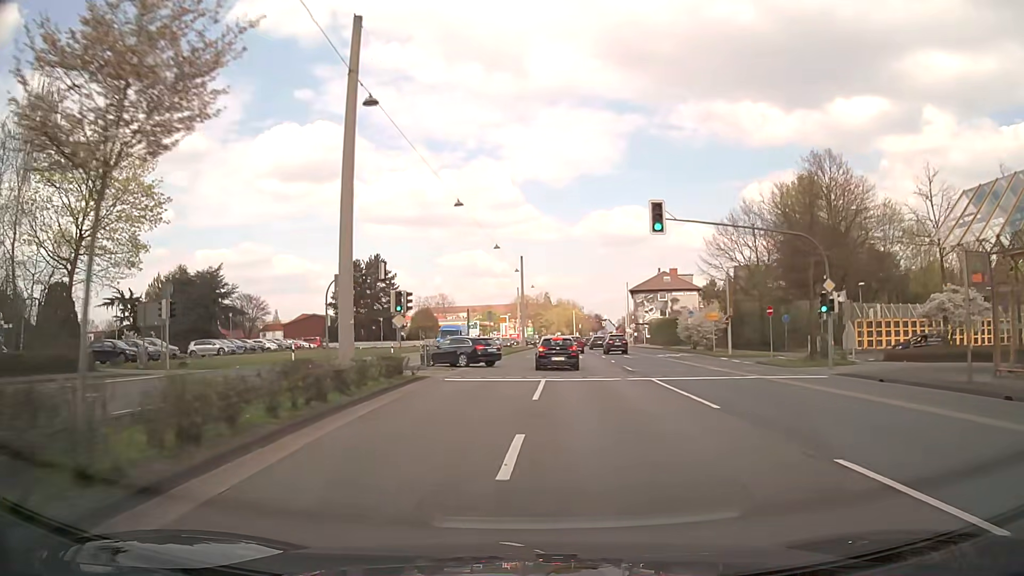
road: primary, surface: asphalt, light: Day
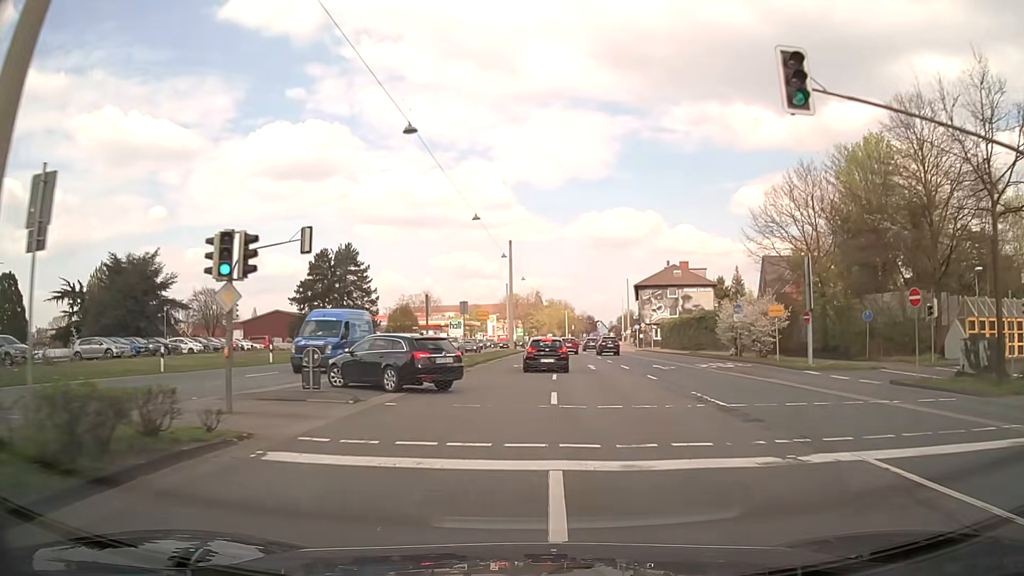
(0.0, +15.1) m; +1°
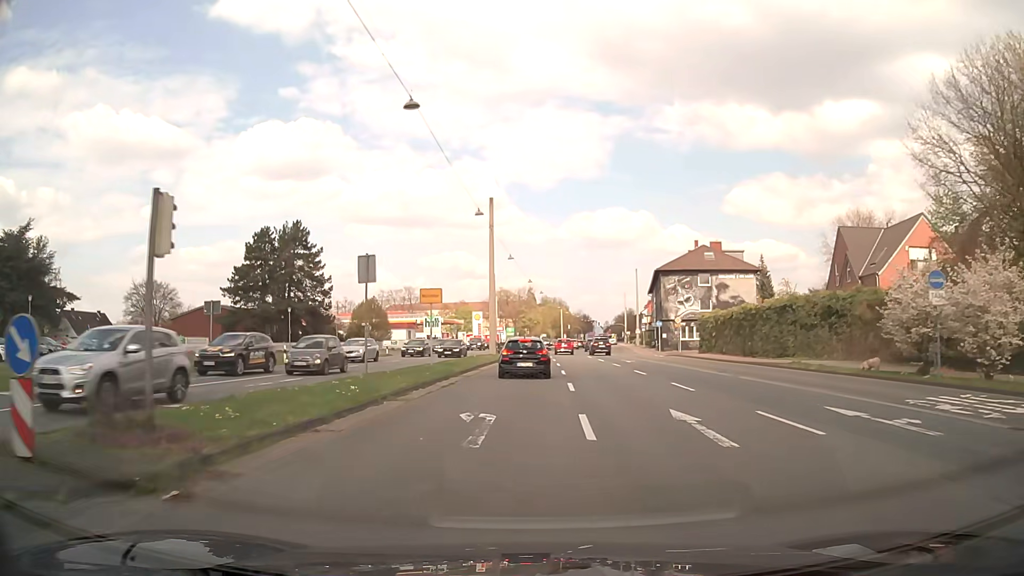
(+0.3, +22.7) m; +1°
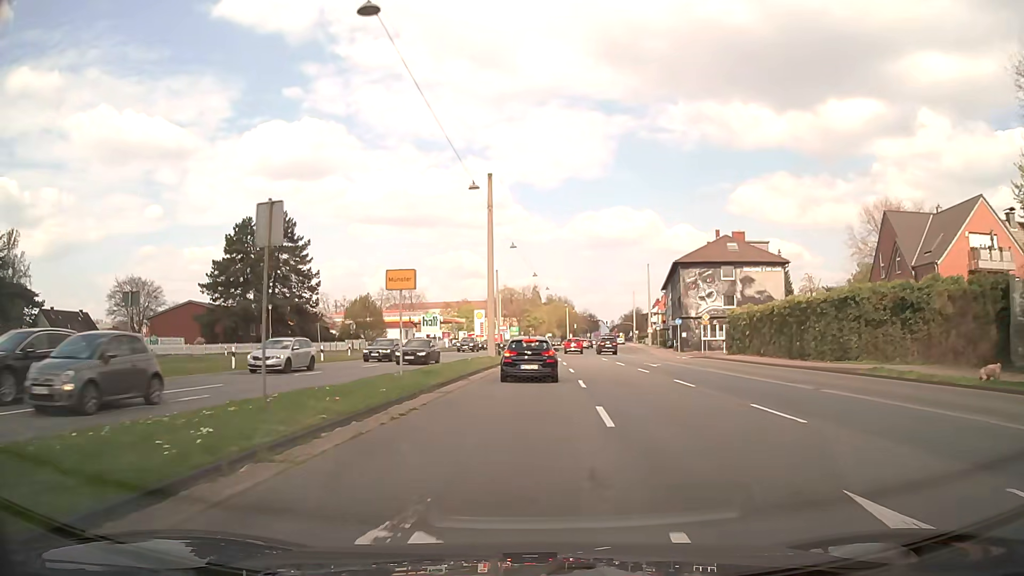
(0.0, +7.6) m; 0°
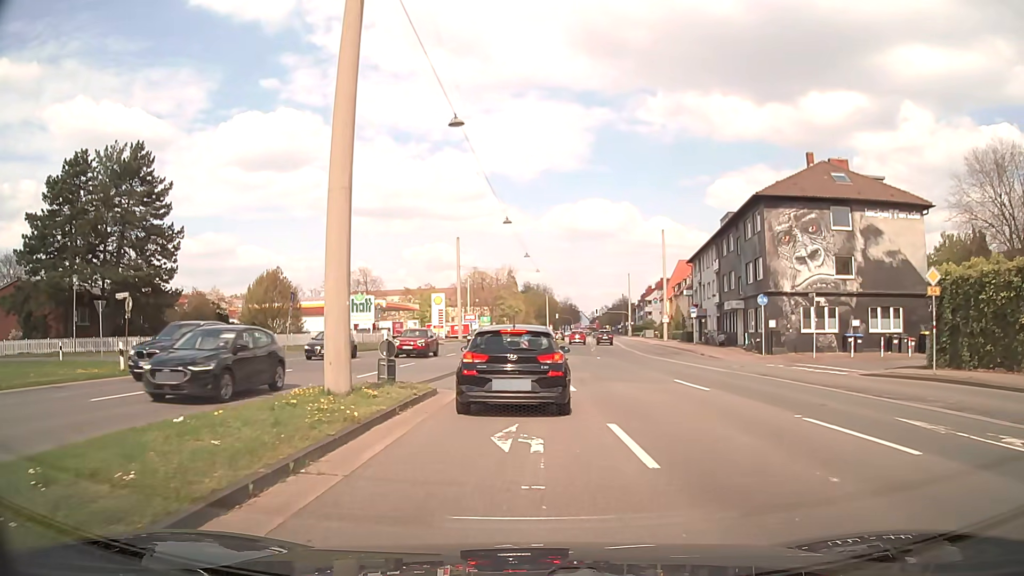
(+0.5, +30.2) m; +2°
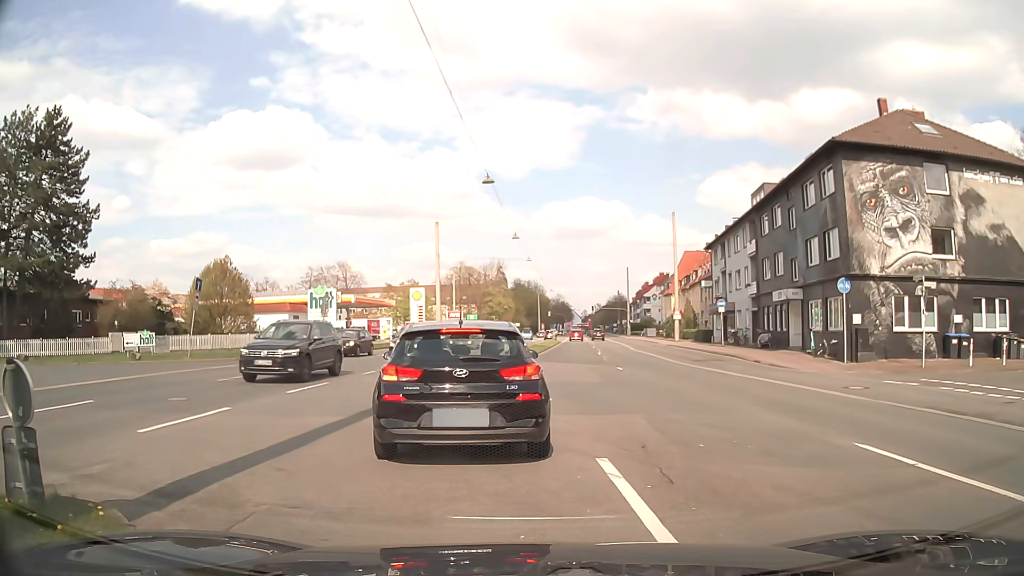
(+0.1, +11.2) m; +1°
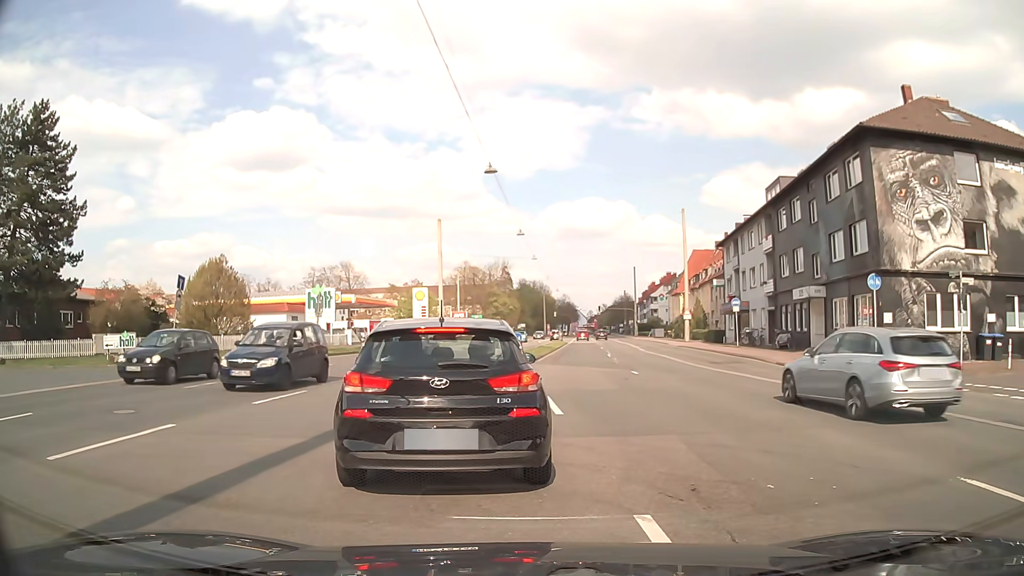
(0.0, +2.1) m; -1°
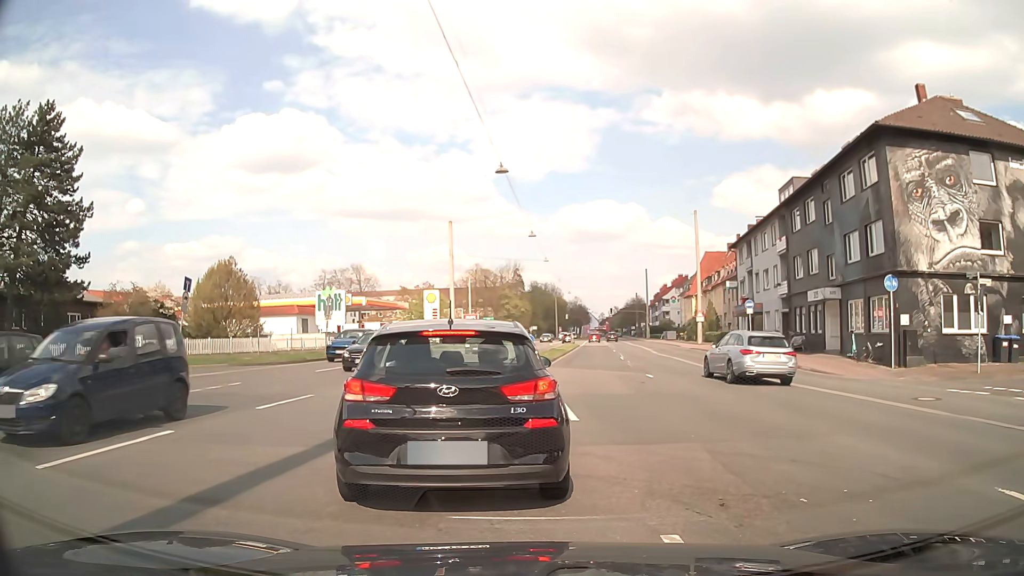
(0.0, +0.4) m; 0°
